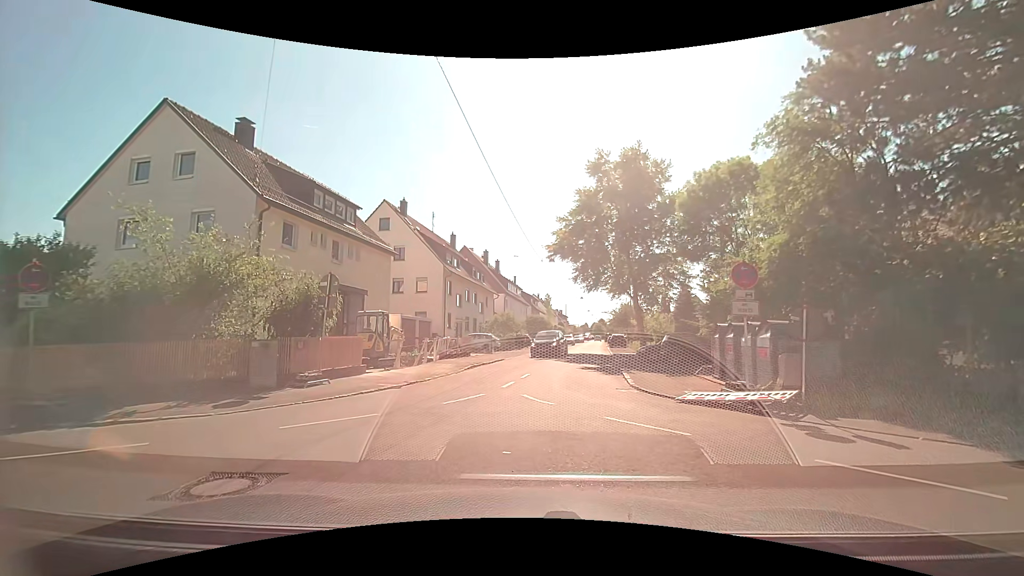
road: residential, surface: asphalt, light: Day
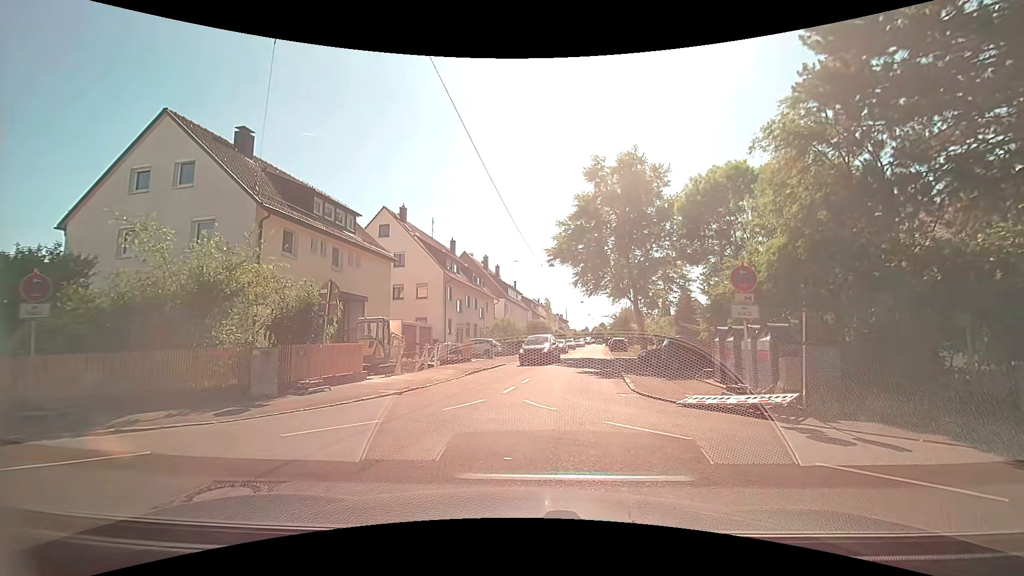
(0.0, +0.1) m; 0°
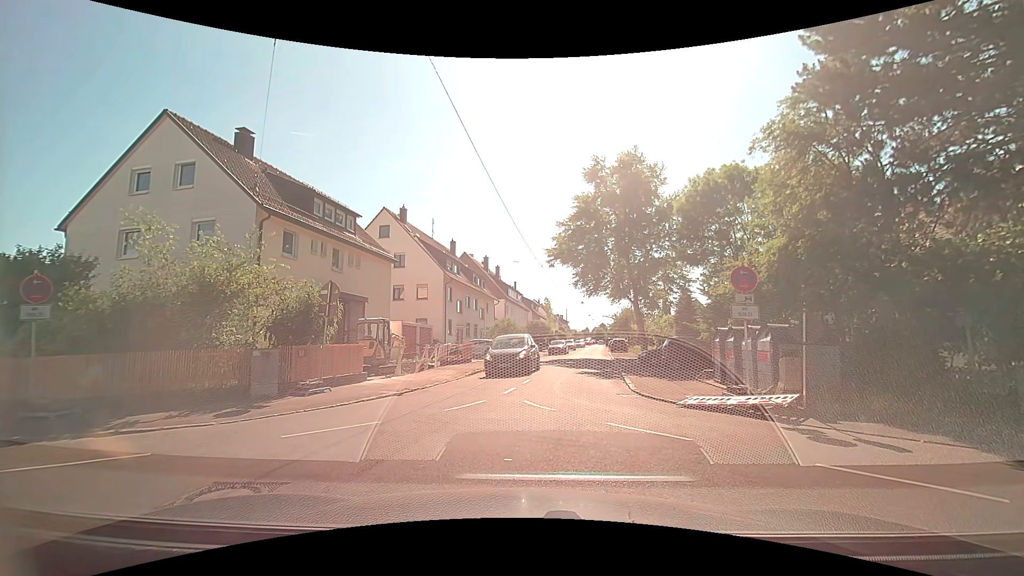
(0.0, 0.0) m; 0°
